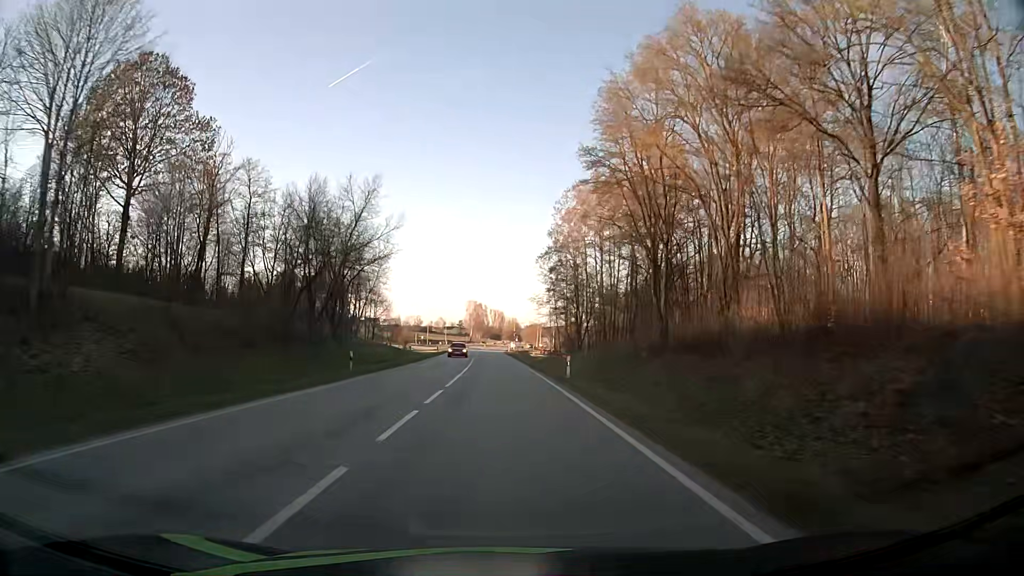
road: secondary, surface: asphalt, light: Day
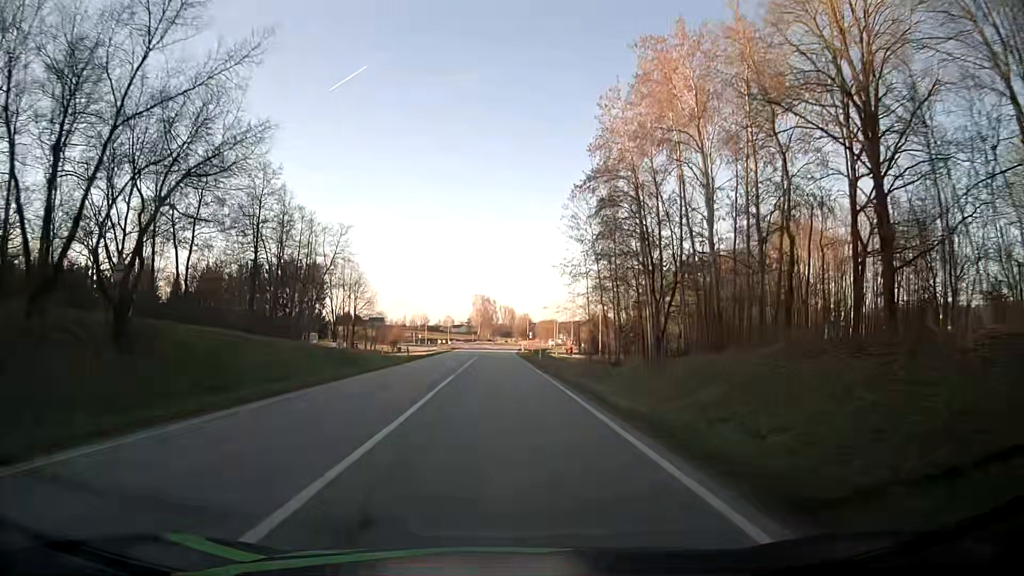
(-0.2, +31.8) m; -1°
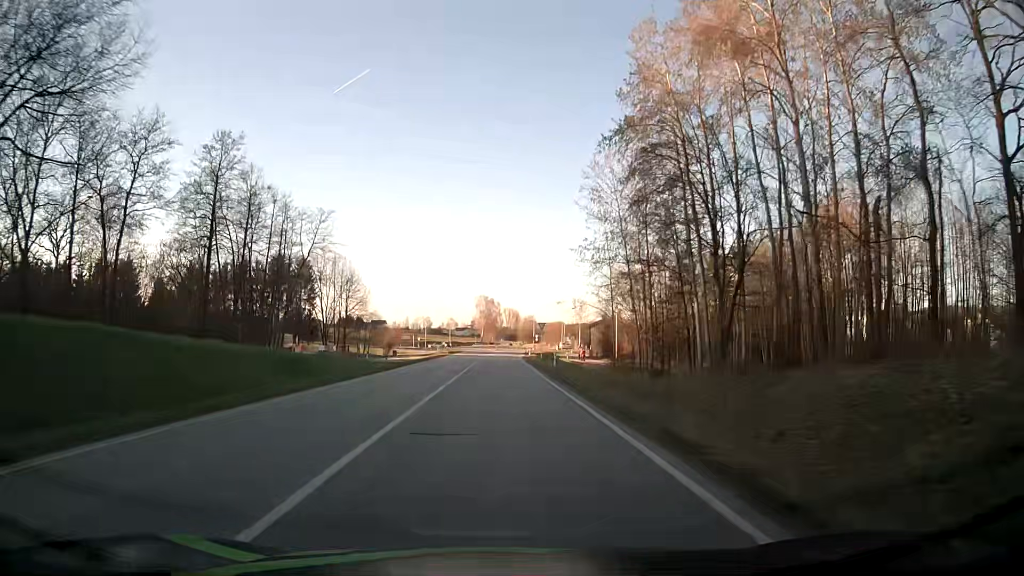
(0.0, +10.5) m; 0°
(0, +10) (0, +20) (0, +30) (-1, +40) (-1, +50) (-1, +60) (-1, +70) (-1, +80) (-1, +90) (-1, +100) m
